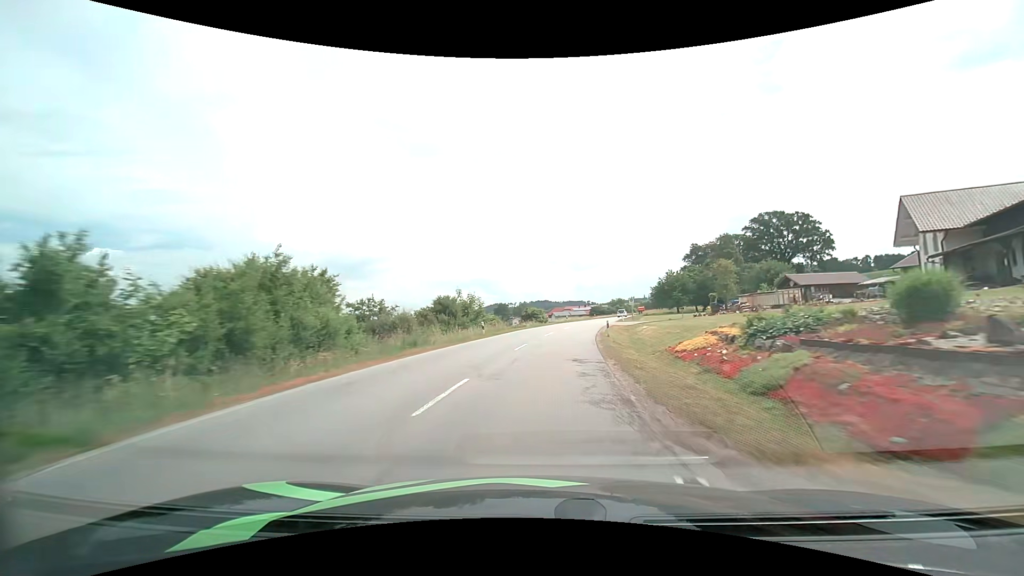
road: secondary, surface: asphalt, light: Day
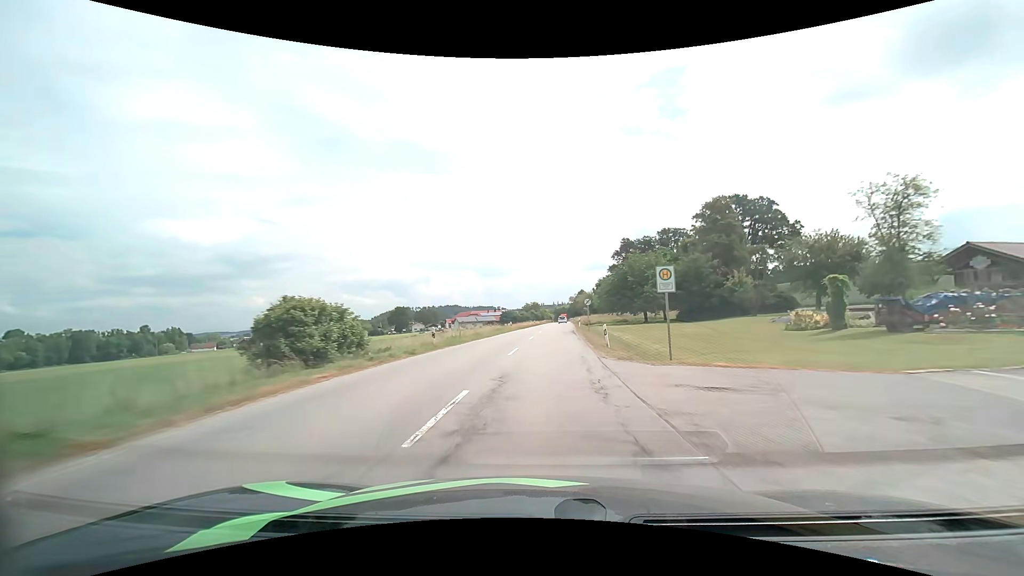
(+4.6, +49.2) m; +10°
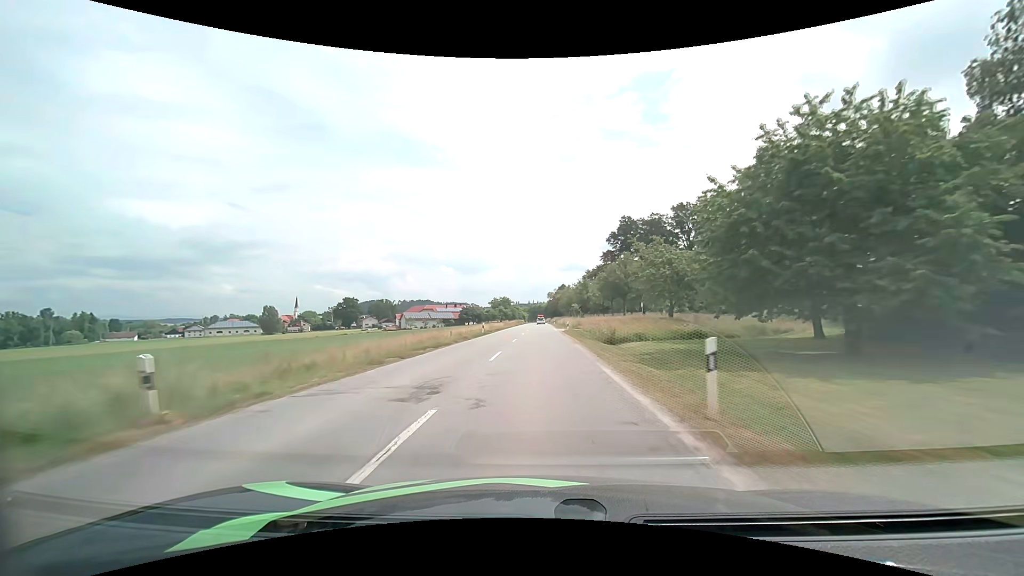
(+2.0, +50.0) m; +3°
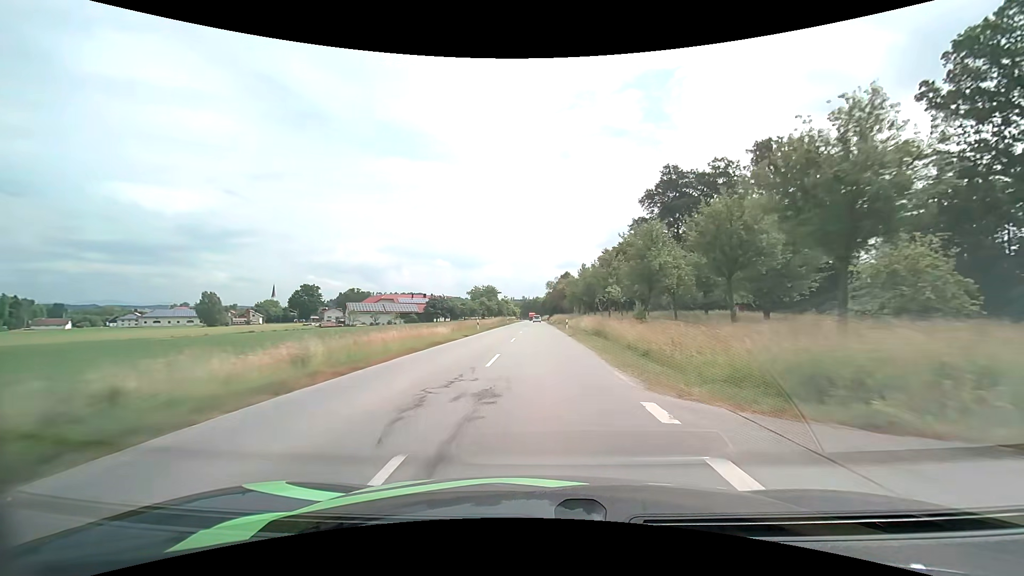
(+0.1, +50.6) m; +1°
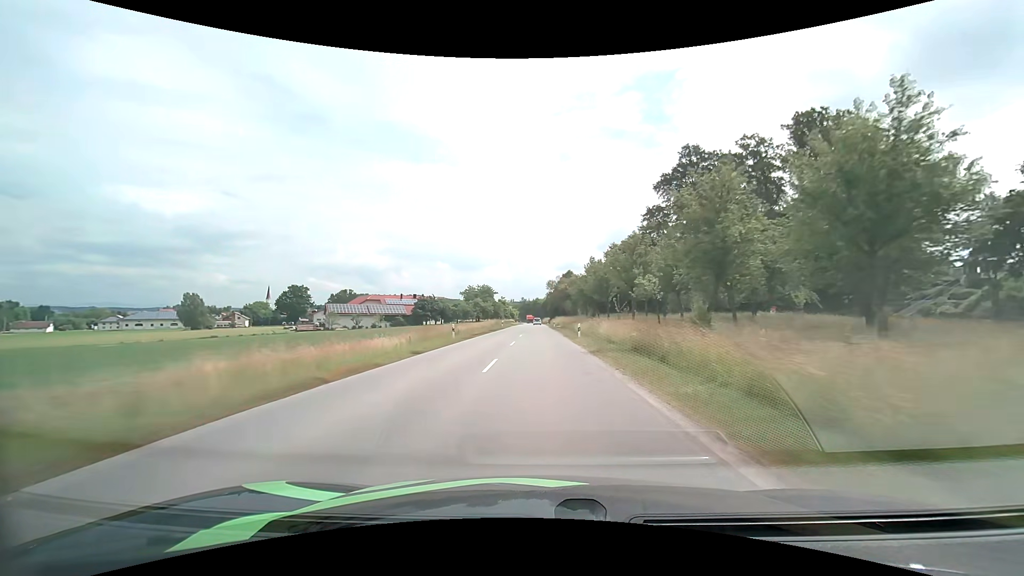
(0.0, +12.9) m; 0°
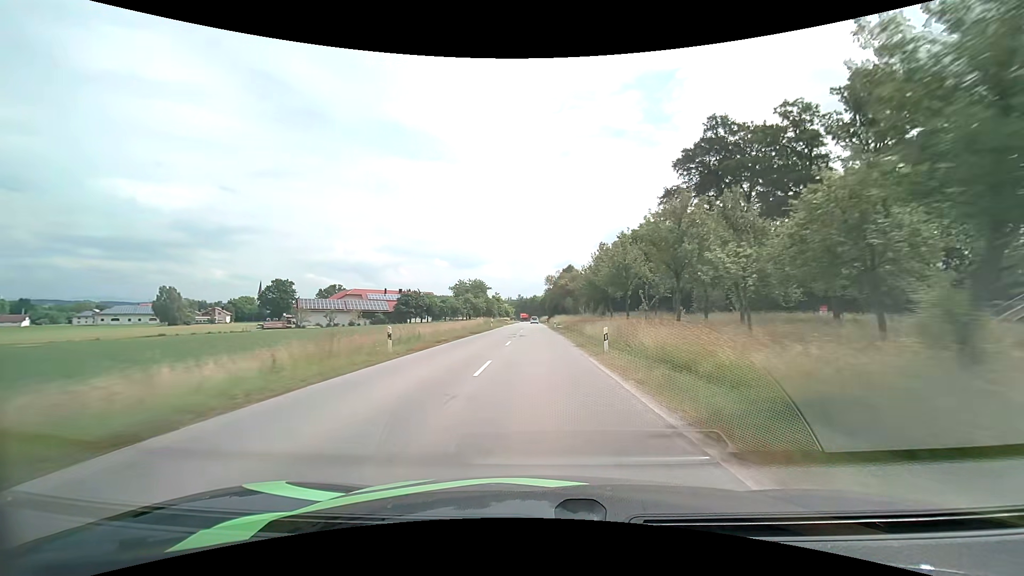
(0.0, +13.0) m; 0°
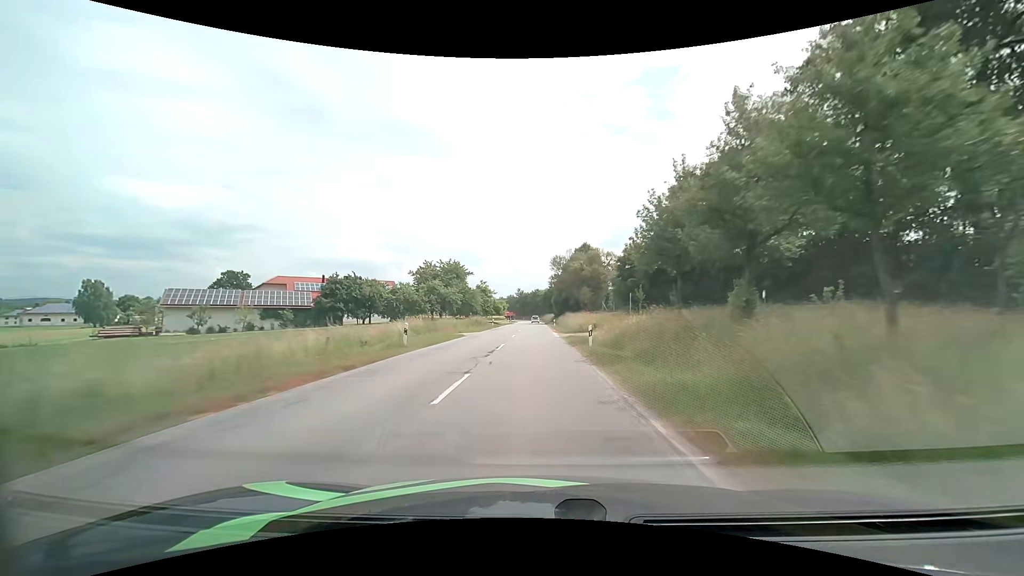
(+0.1, +39.6) m; 0°
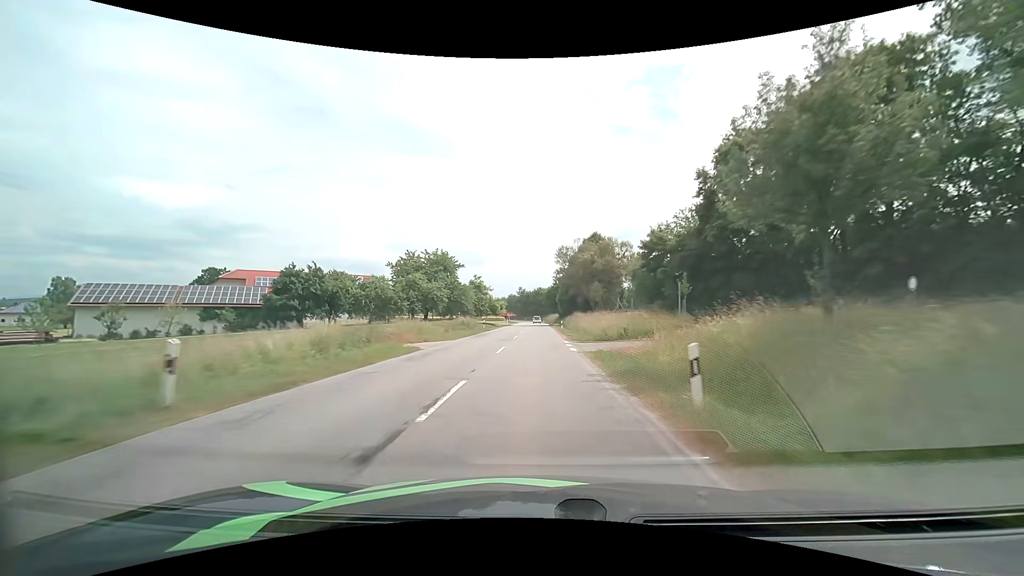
(0.0, +13.3) m; 0°
(0, +10) (0, +20) (0, +30) (0, +40) (0, +50) (0, +60) (0, +70) (0, +80) (0, +90) (0, +100) m
